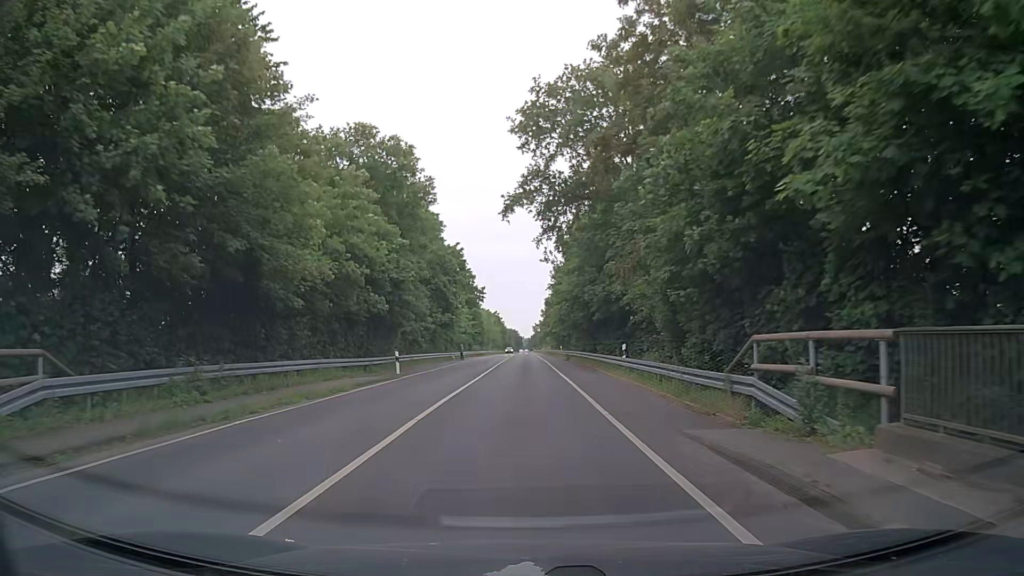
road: tertiary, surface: asphalt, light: Day
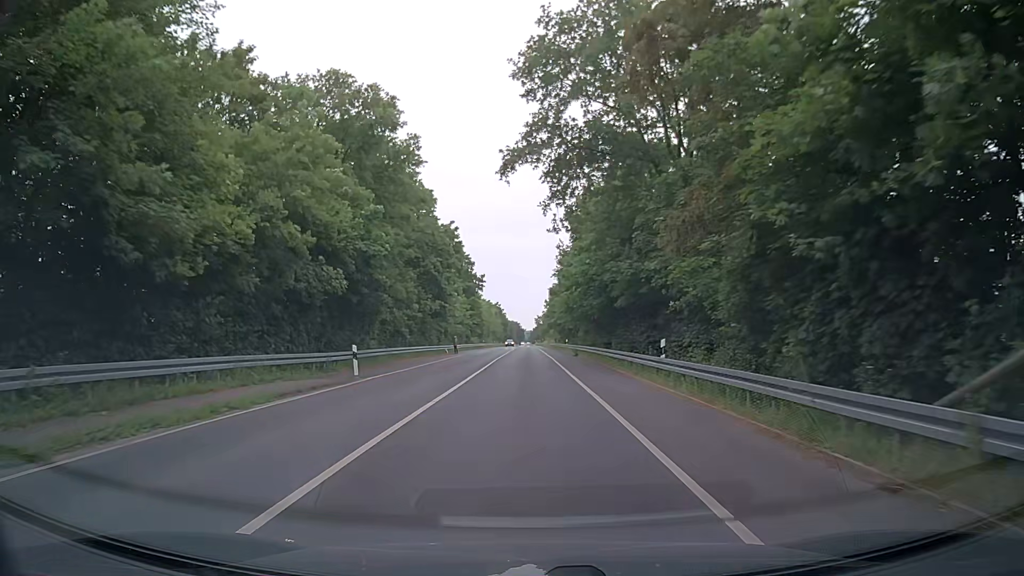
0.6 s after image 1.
(0.0, +7.7) m; -1°
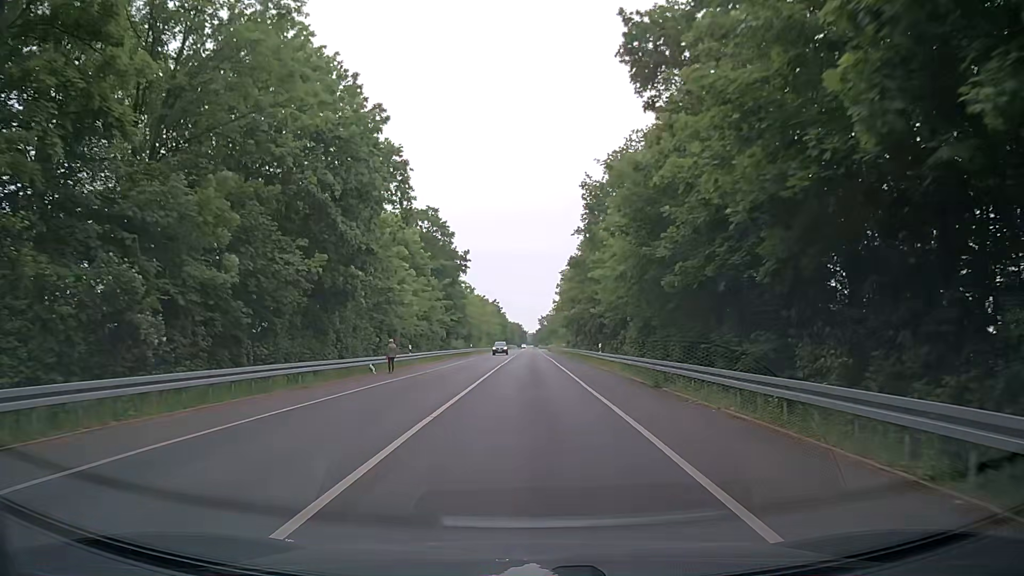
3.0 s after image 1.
(+0.1, +30.8) m; 0°
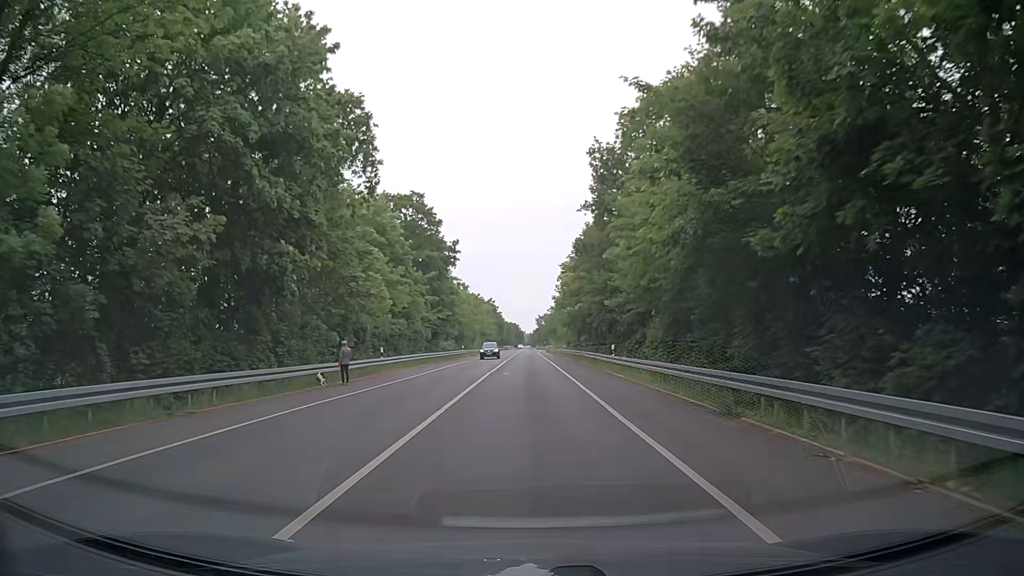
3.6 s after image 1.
(+0.1, +7.7) m; +1°
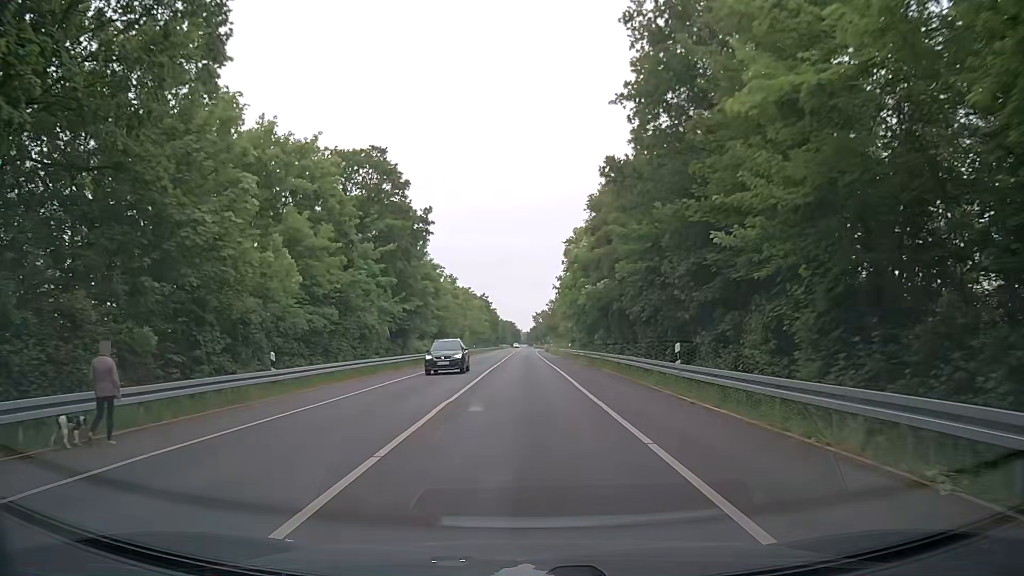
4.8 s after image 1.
(-0.1, +15.3) m; 0°
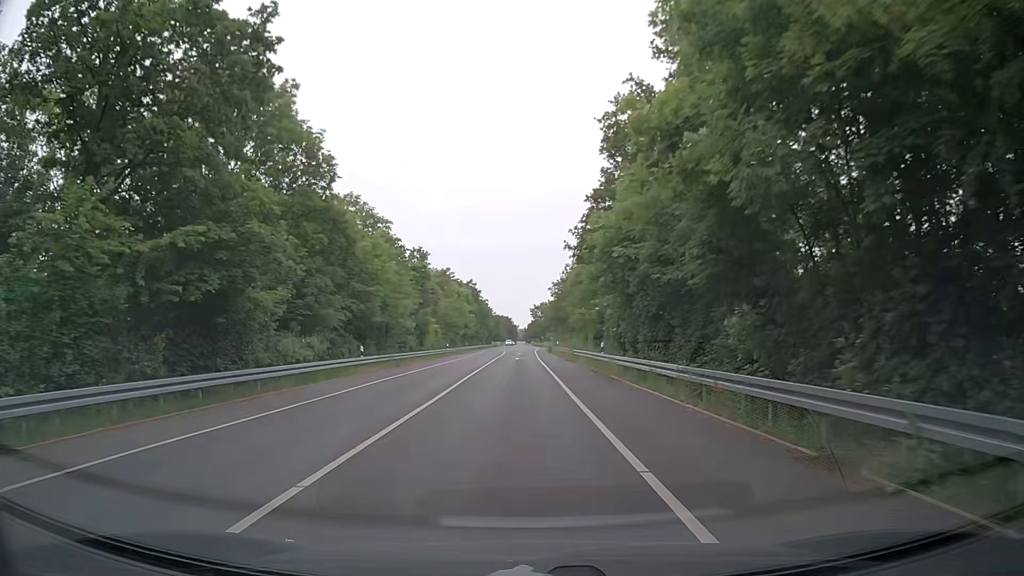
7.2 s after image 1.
(+0.4, +30.7) m; +1°
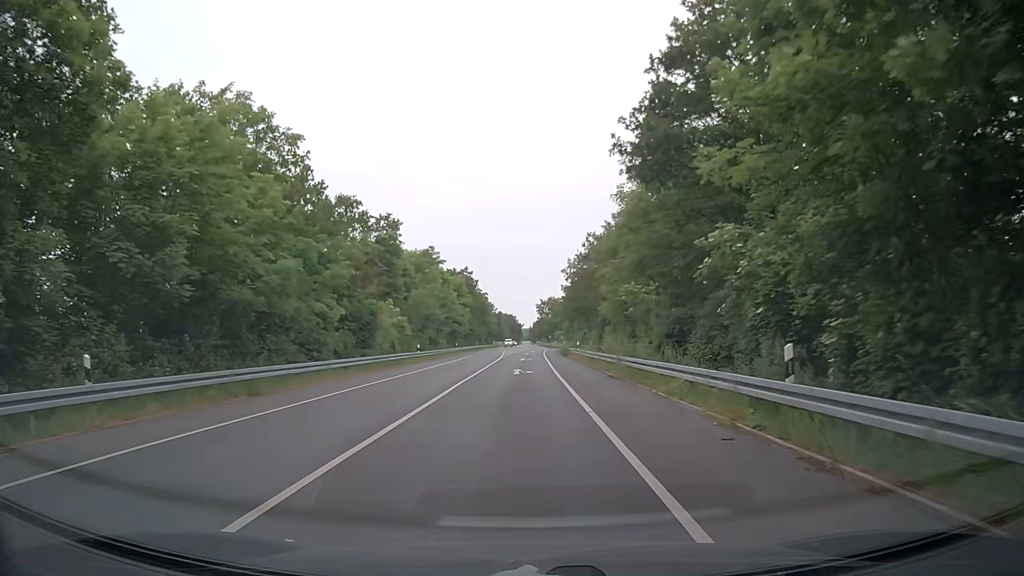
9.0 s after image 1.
(-0.3, +23.0) m; -1°
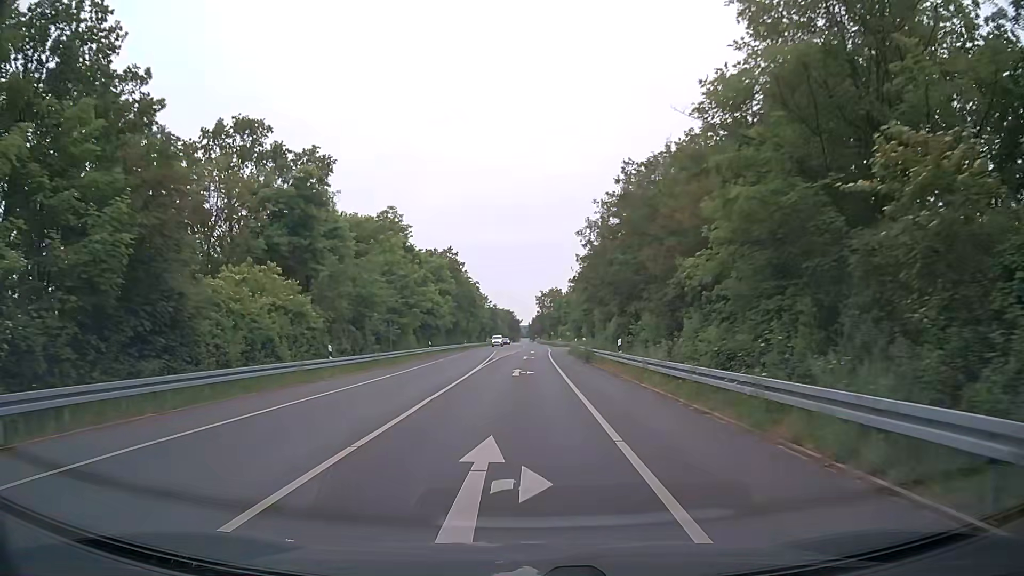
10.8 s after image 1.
(0.0, +23.0) m; 0°
(0, +10) (0, +20) (0, +30) (0, +40) (+1, +50) (+1, +60) (+1, +70) (+1, +80) (+1, +90) (+2, +100) m
